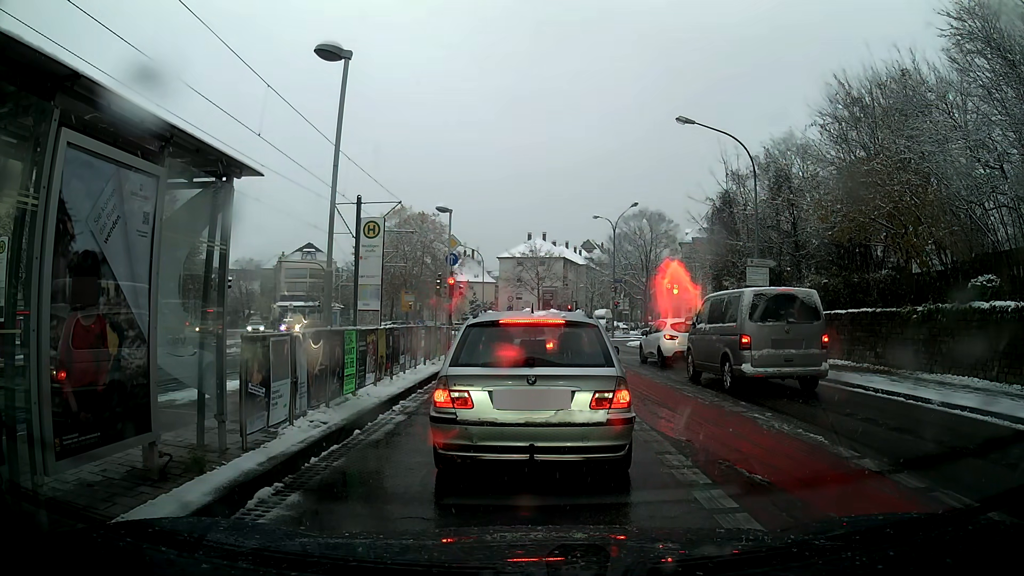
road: secondary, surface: asphalt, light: Day
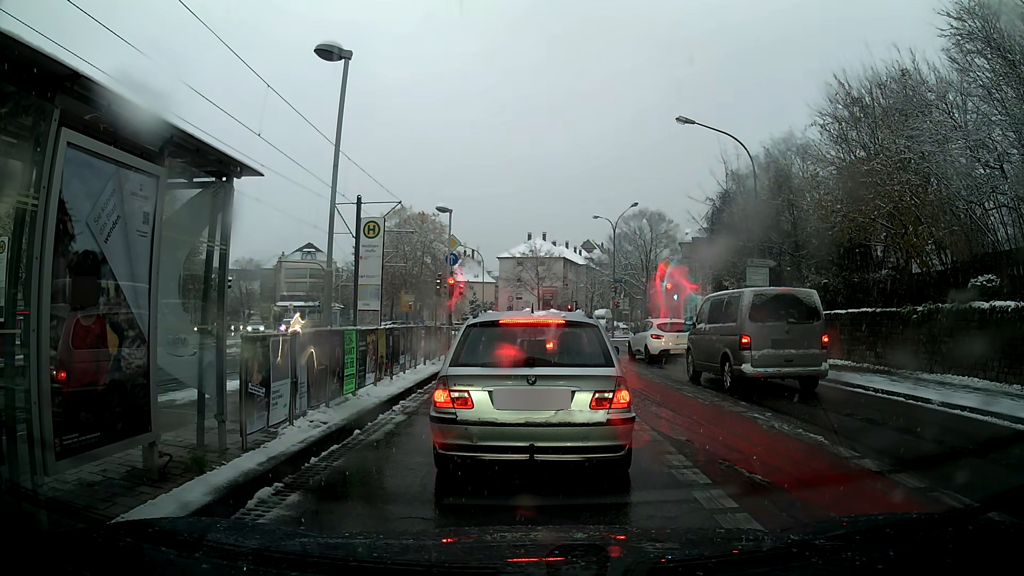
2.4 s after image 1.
(0.0, 0.0) m; 0°
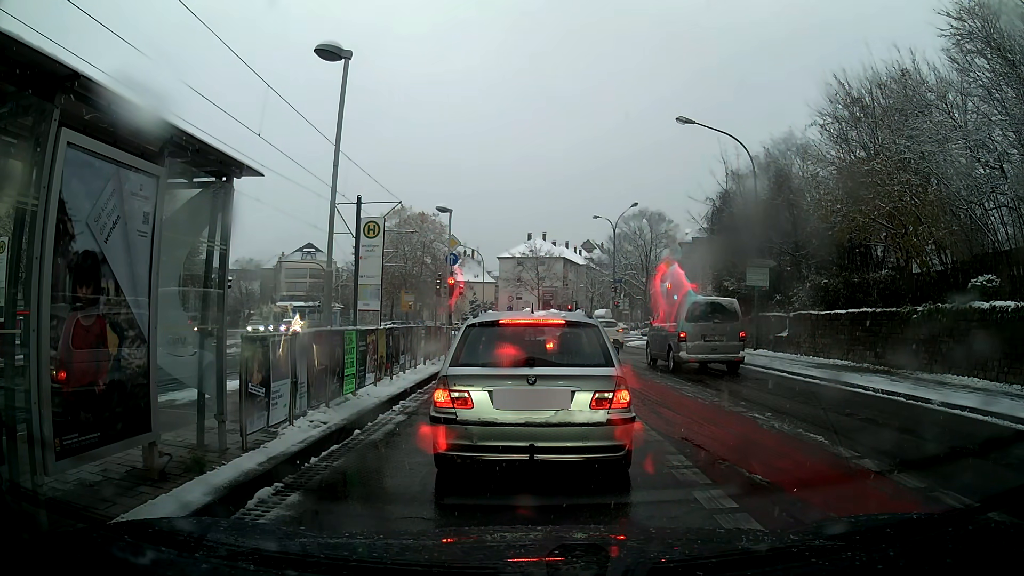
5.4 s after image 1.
(0.0, 0.0) m; 0°
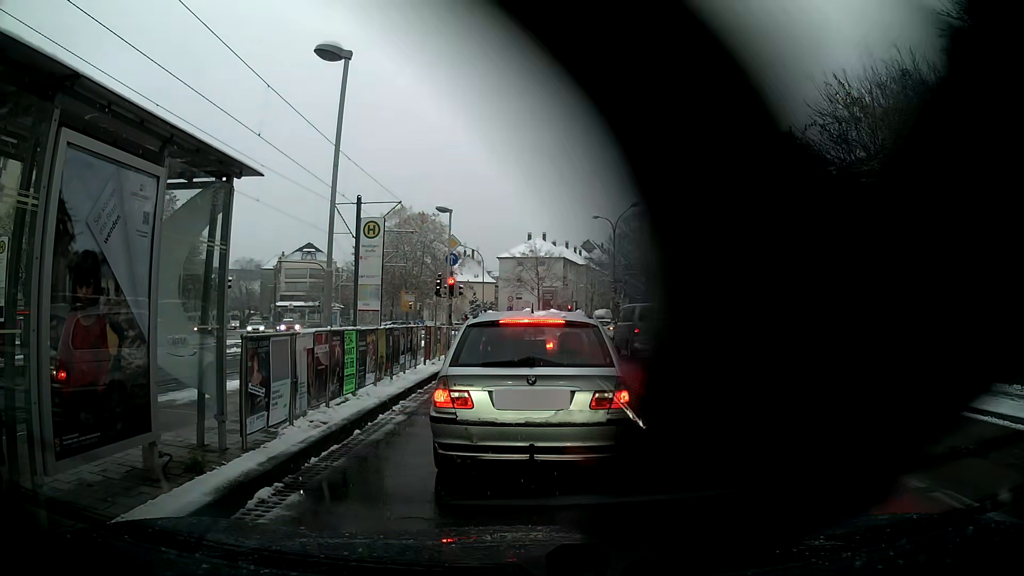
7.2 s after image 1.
(0.0, 0.0) m; 0°
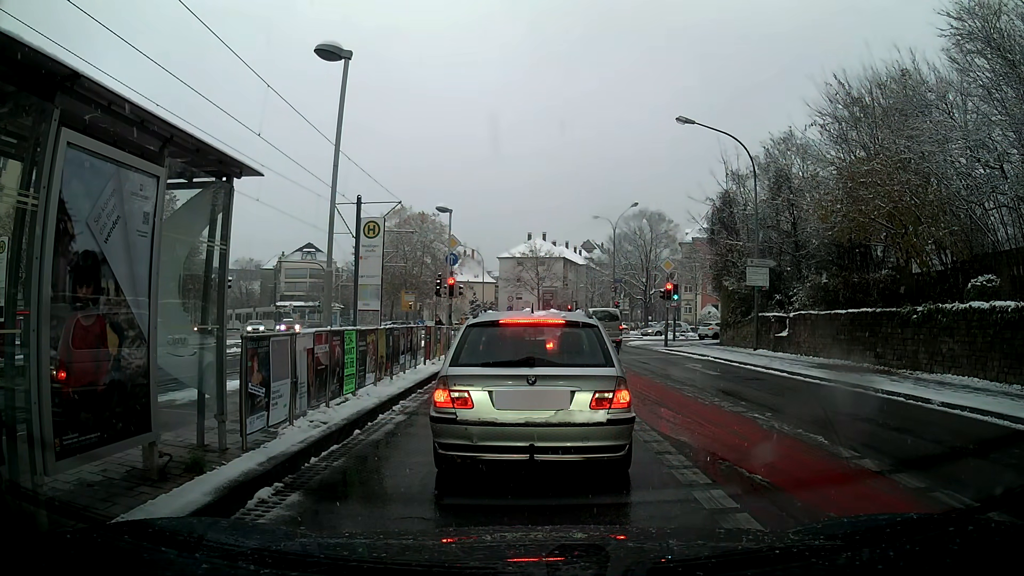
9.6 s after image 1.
(0.0, 0.0) m; 0°
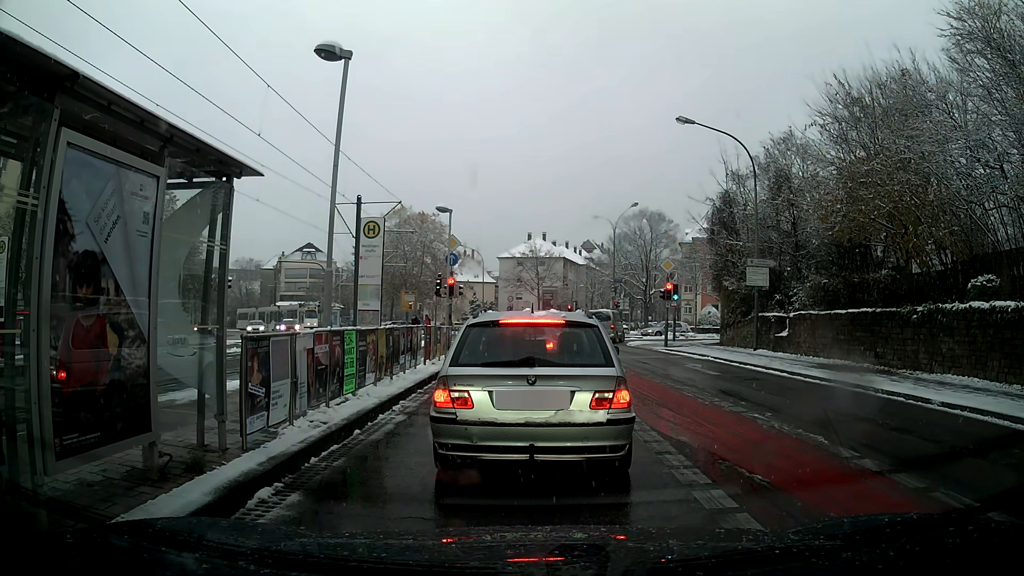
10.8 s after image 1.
(0.0, 0.0) m; 0°
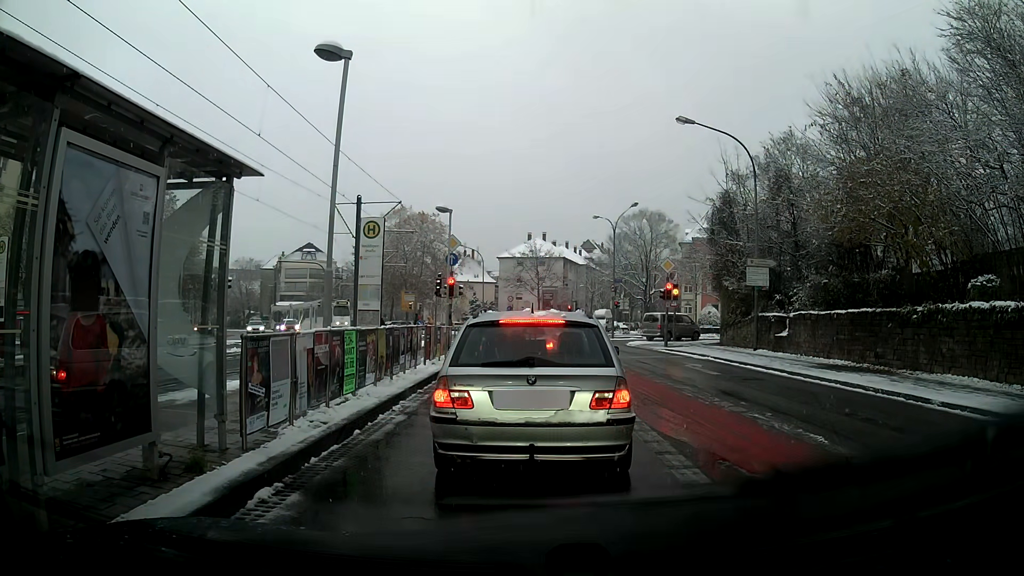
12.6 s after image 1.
(0.0, 0.0) m; 0°
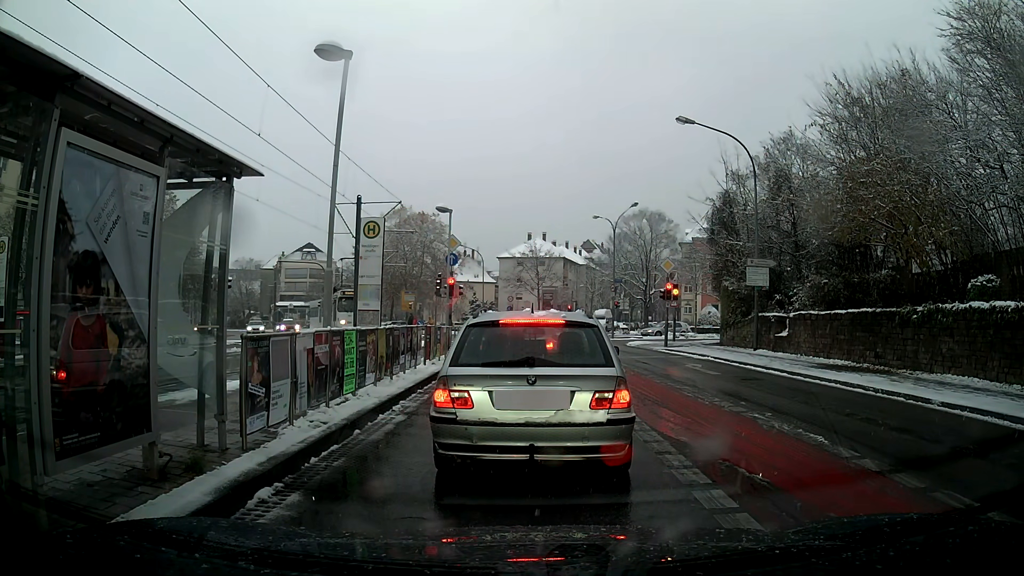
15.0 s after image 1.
(0.0, 0.0) m; 0°
